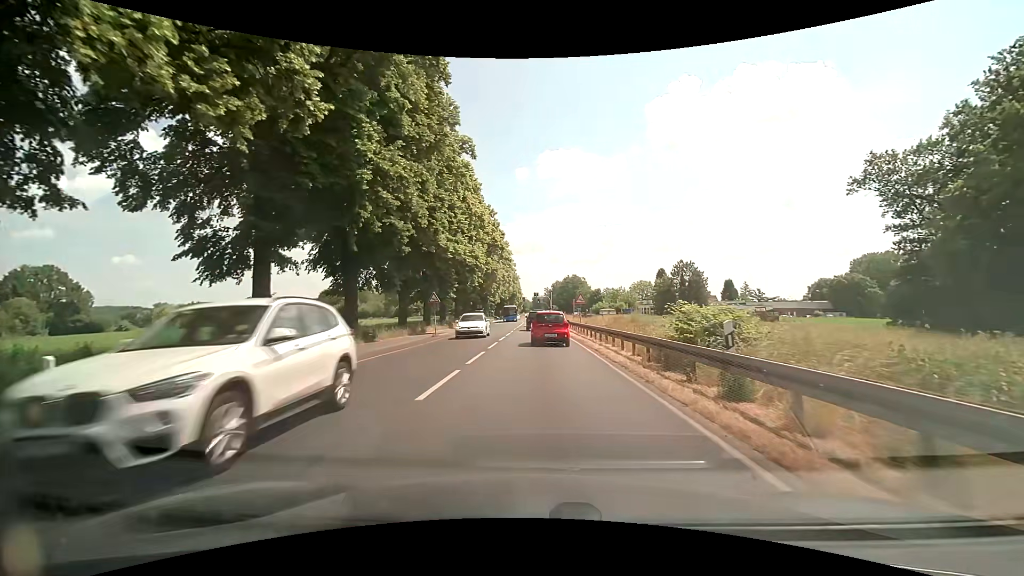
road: primary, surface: asphalt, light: Day
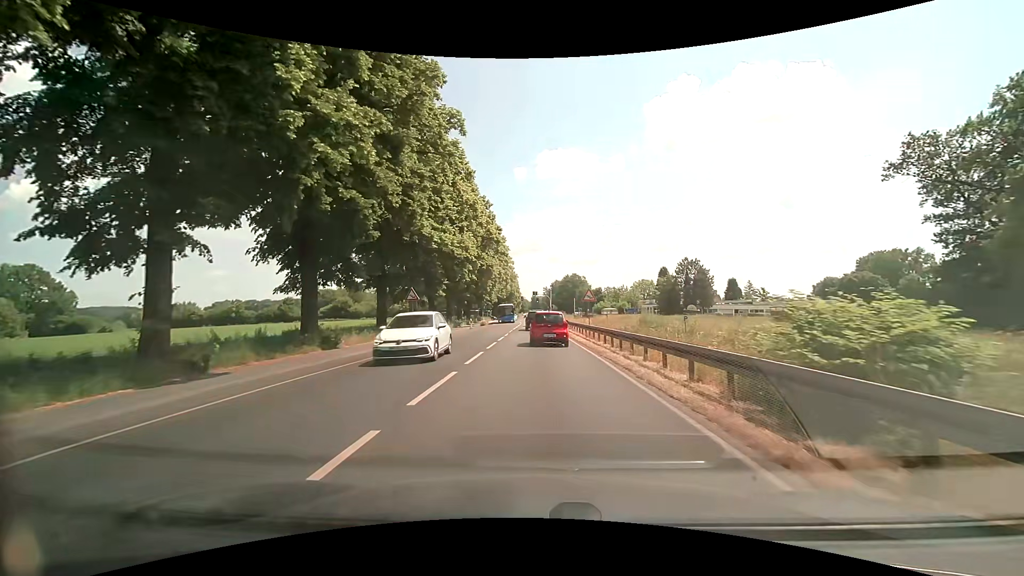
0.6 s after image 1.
(0.0, +6.1) m; 0°
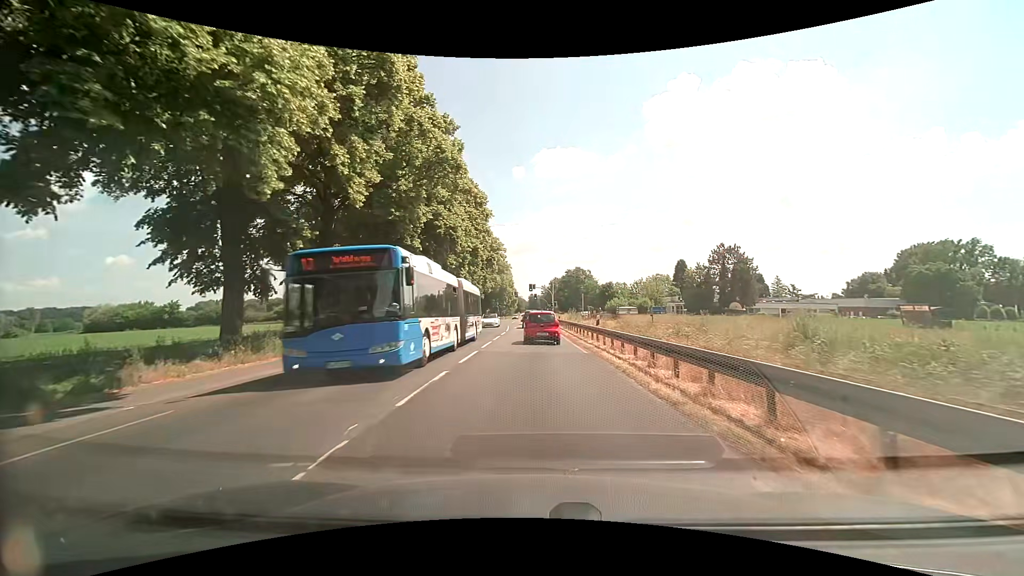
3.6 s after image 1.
(-0.2, +30.0) m; 0°
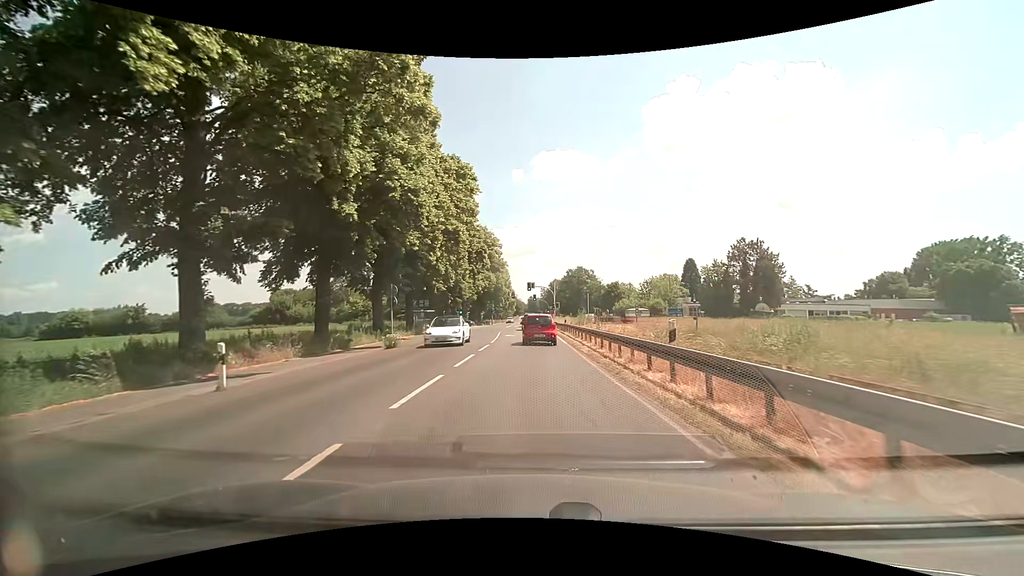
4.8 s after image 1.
(0.0, +12.4) m; 0°
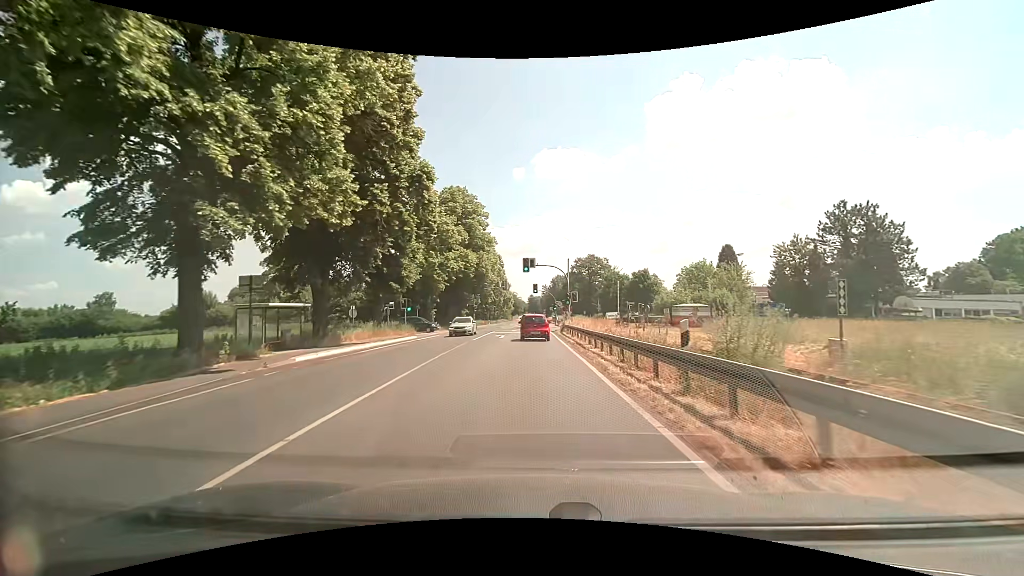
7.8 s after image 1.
(-0.1, +33.8) m; 0°
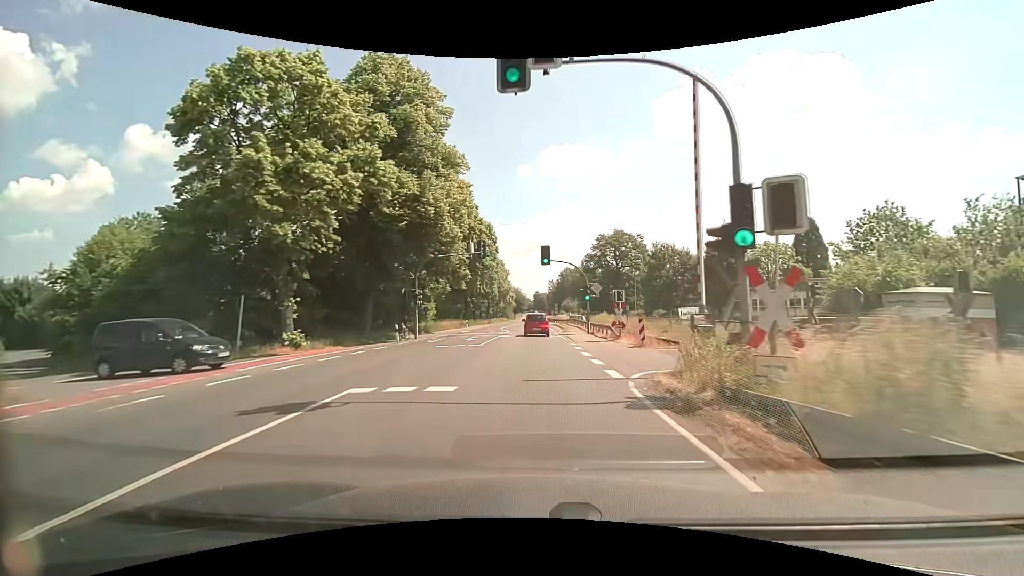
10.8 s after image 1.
(-0.4, +39.2) m; -1°
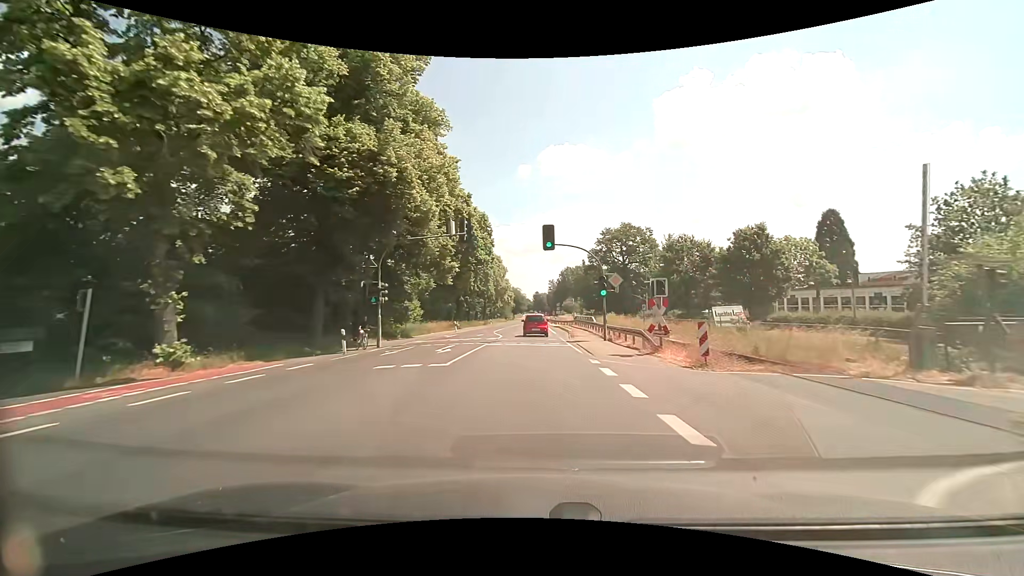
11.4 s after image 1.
(0.0, +8.5) m; 0°
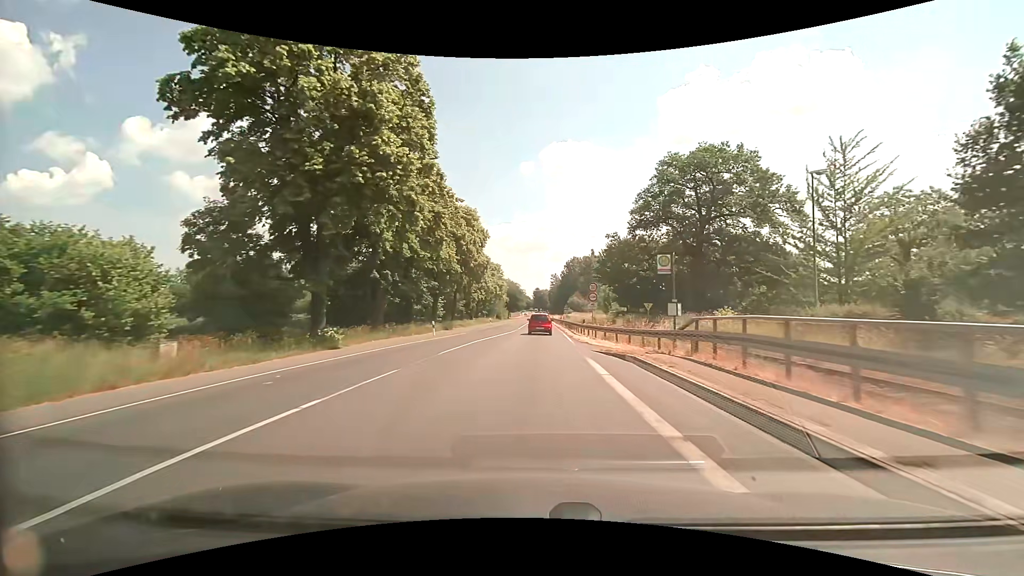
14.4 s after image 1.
(+0.1, +45.2) m; 0°
(0, +10) (0, +20) (0, +30) (0, +40) (0, +50) (0, +60) (0, +70) (0, +80) (0, +90) (+1, +100) m
